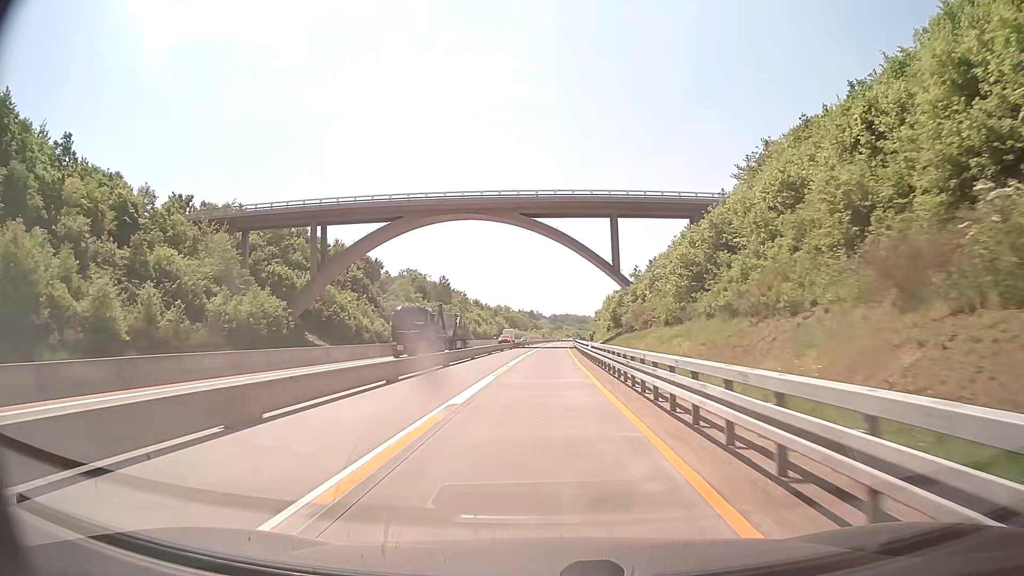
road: motorway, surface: concrete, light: Day
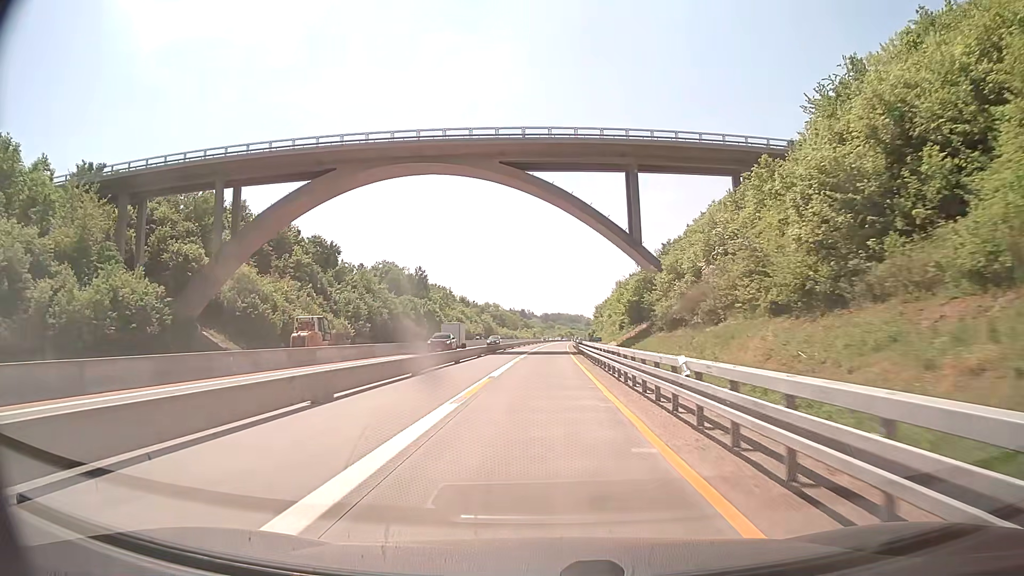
(+0.1, +26.2) m; +1°
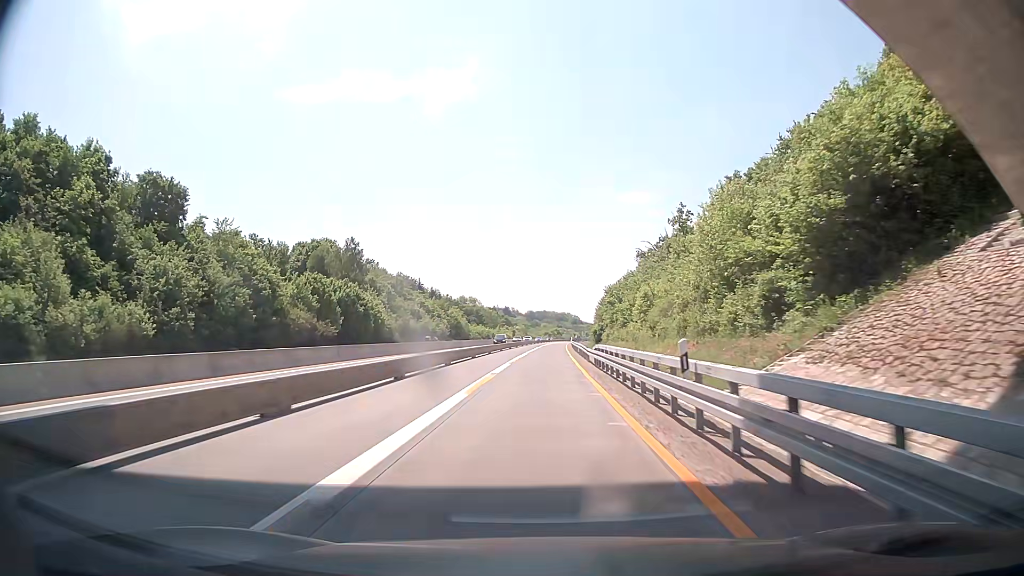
(+0.6, +52.4) m; +2°
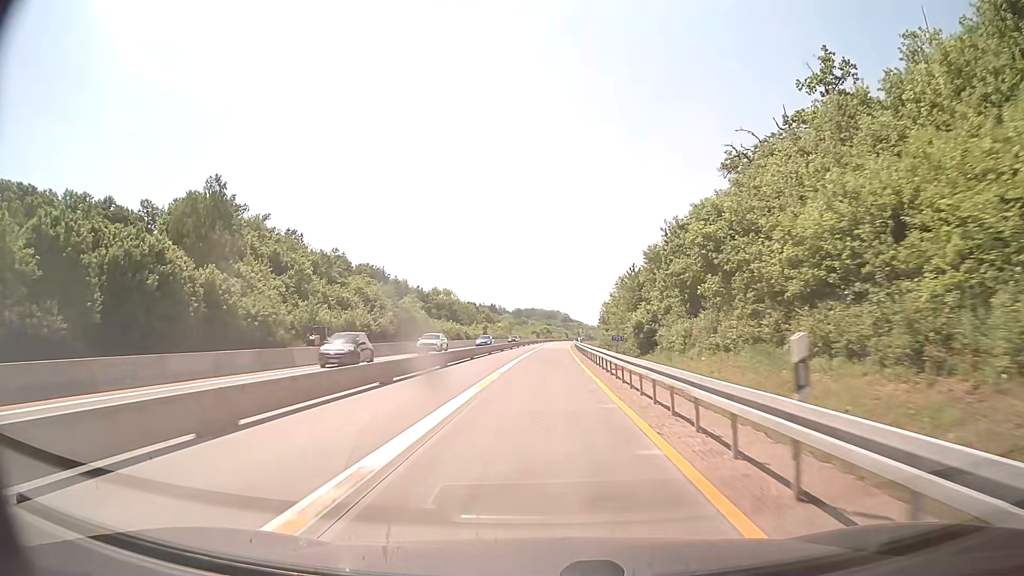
(+0.1, +52.3) m; +1°
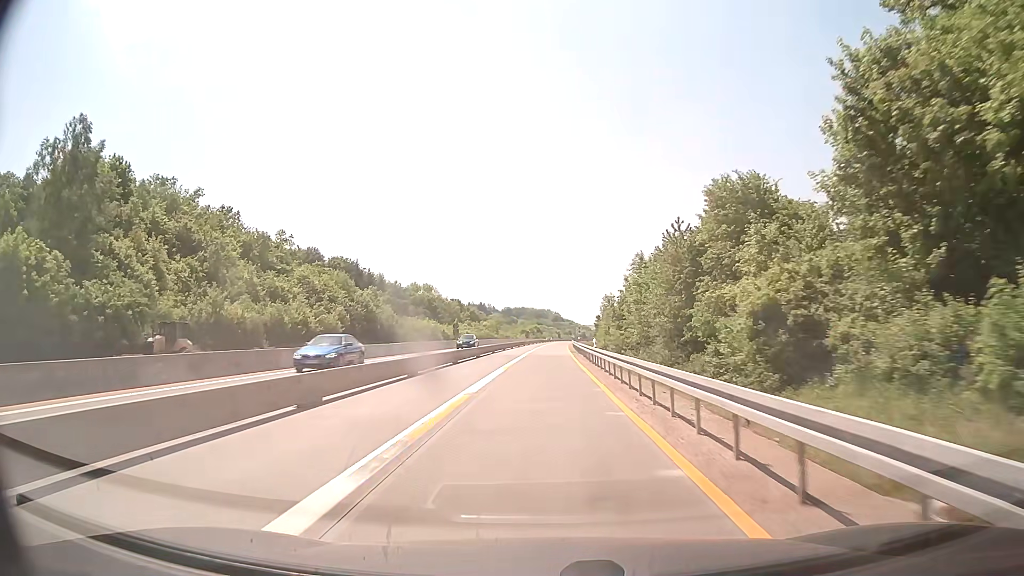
(+0.2, +26.1) m; +1°
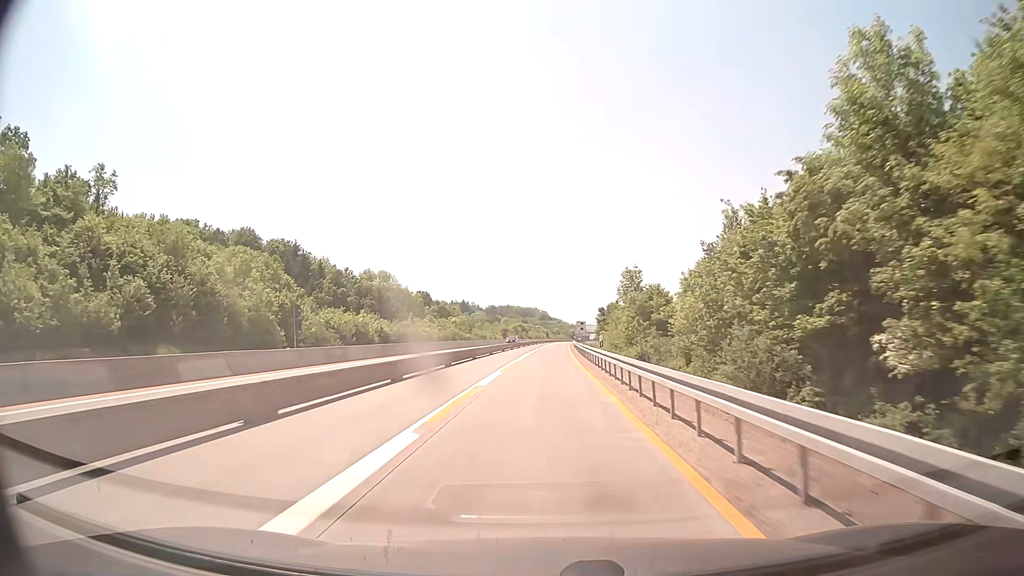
(+0.6, +52.3) m; +1°
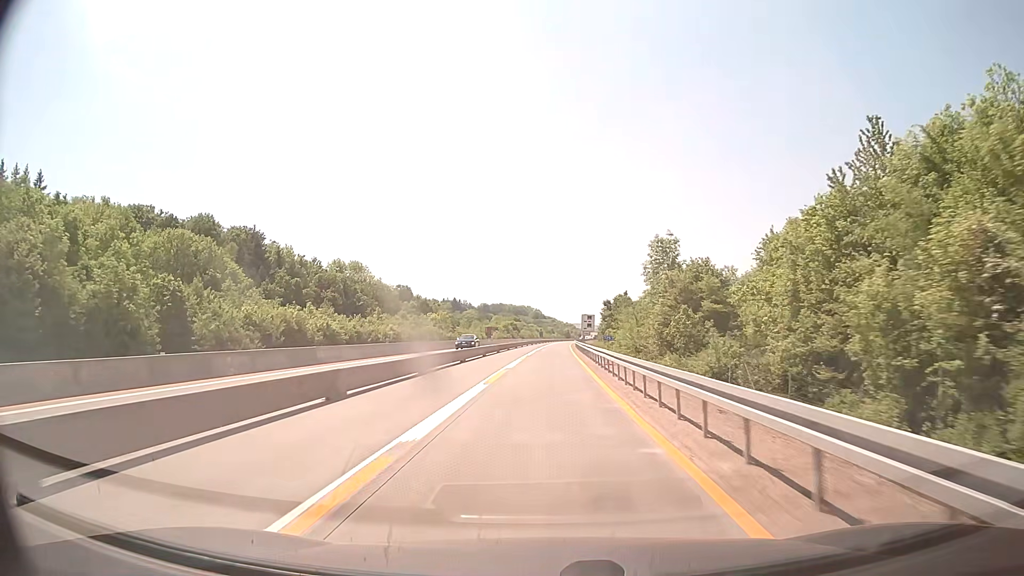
(+0.1, +26.2) m; +1°
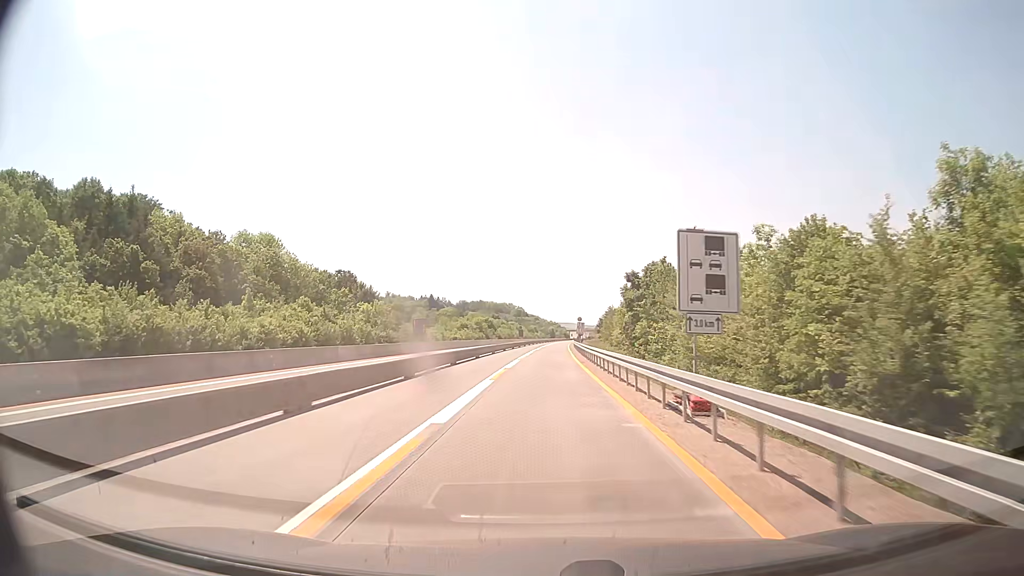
(+0.7, +52.4) m; +1°
(0, +10) (0, +20) (0, +30) (0, +40) (+1, +50) (+1, +60) (+1, +70) (+1, +80) (+2, +90) (+2, +100) m
